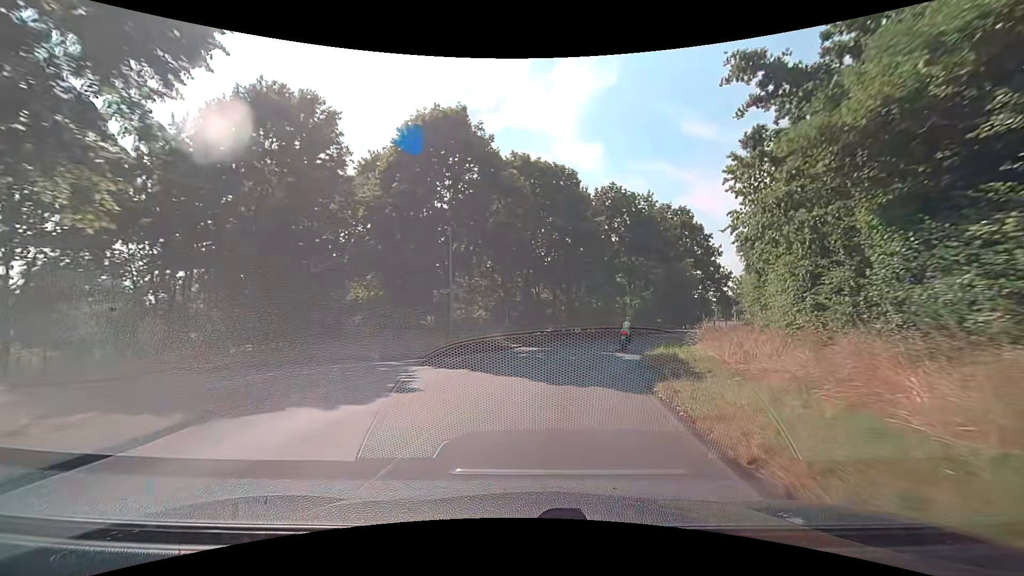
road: unclassified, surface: asphalt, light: Day
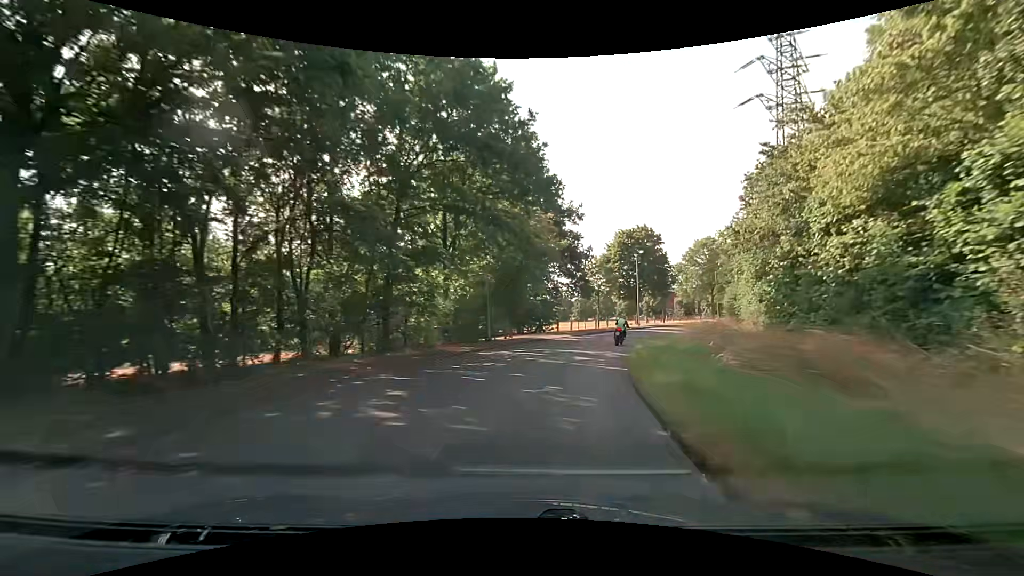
(+5.1, +27.6) m; +21°
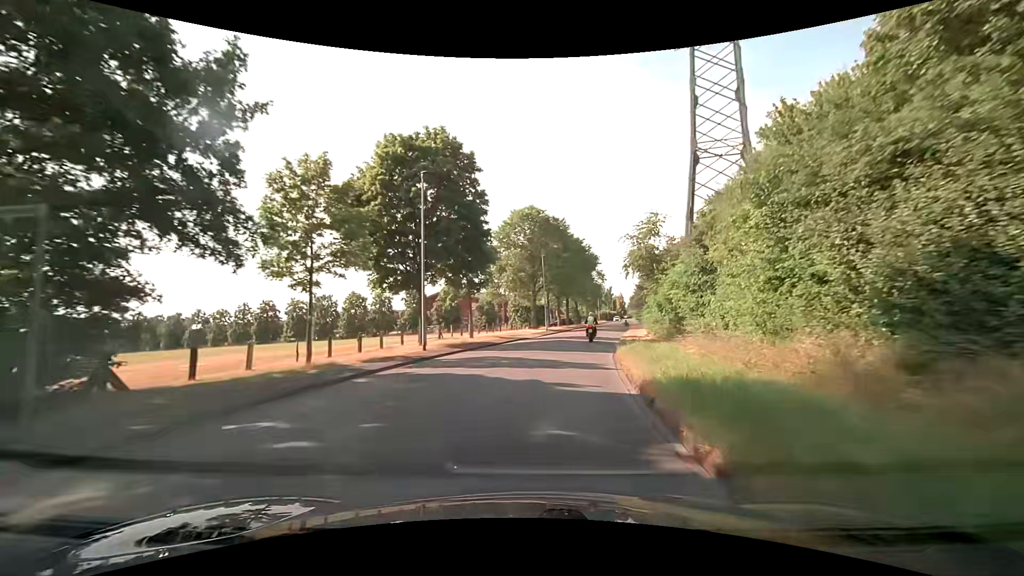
(+6.9, +33.7) m; +23°
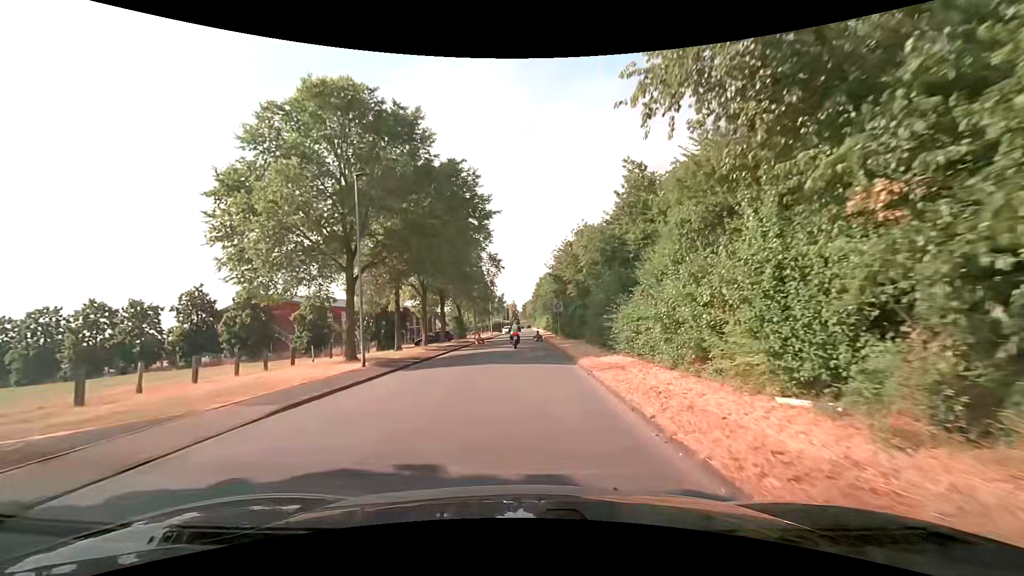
(+3.9, +30.9) m; +13°
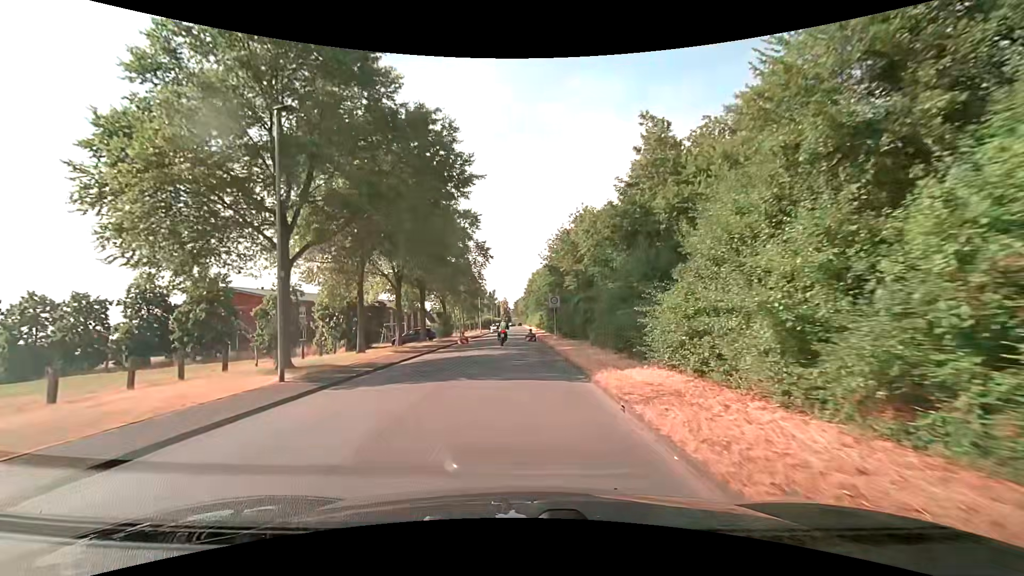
(0.0, +5.9) m; 0°
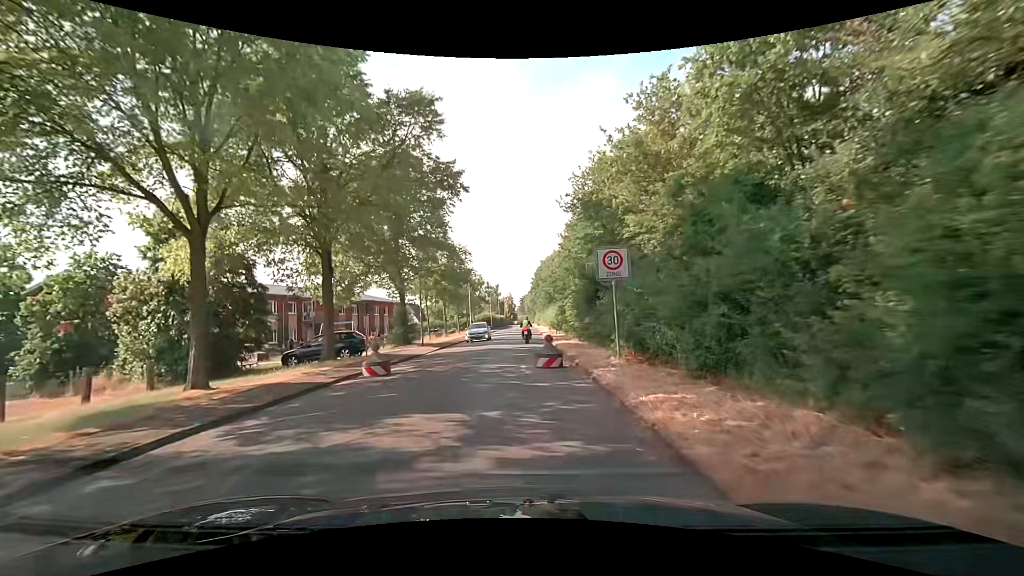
(+0.3, +22.5) m; 0°
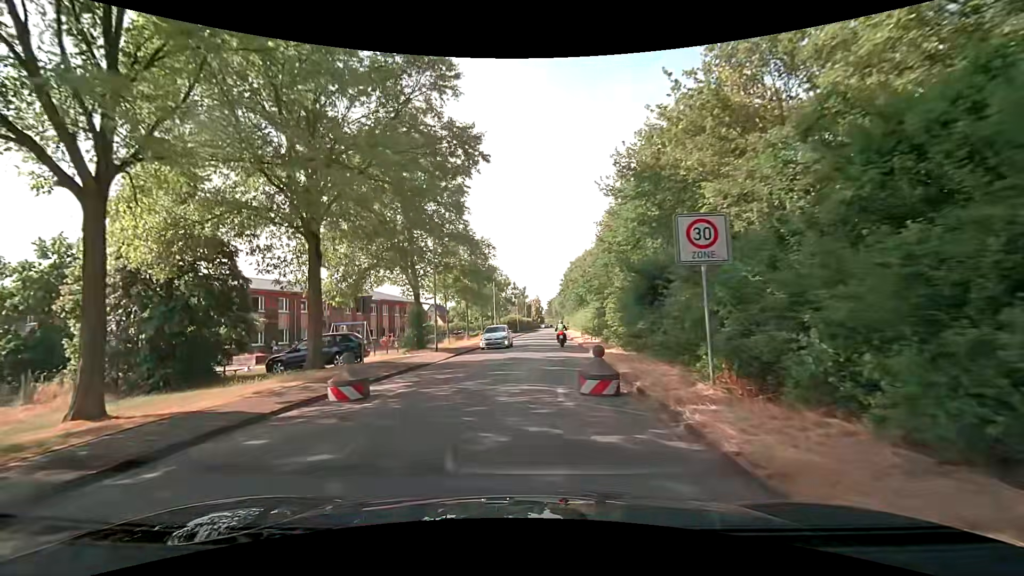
(-0.1, +4.6) m; -2°
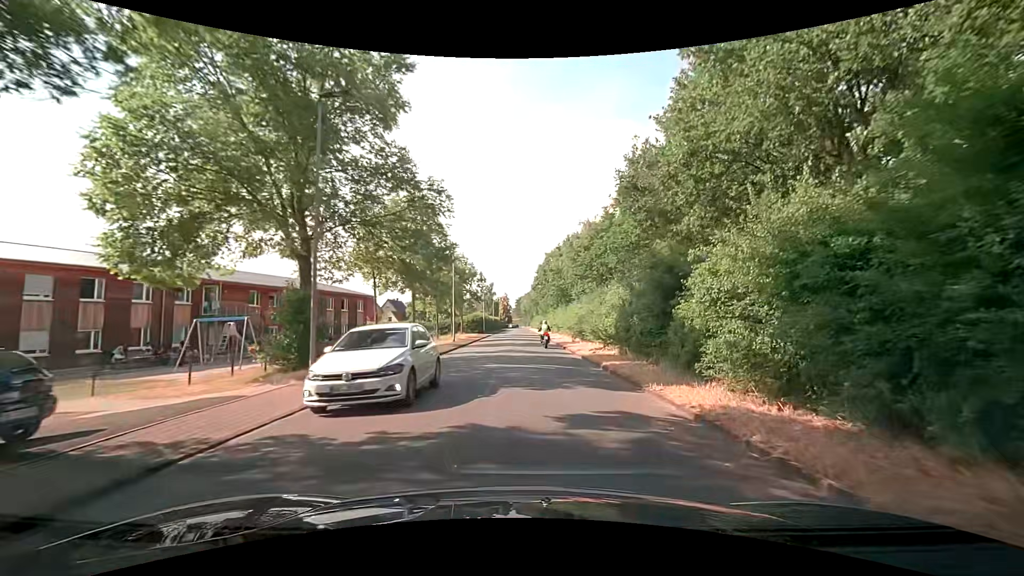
(-0.5, +14.0) m; +3°
(0, +10) (+1, +20) (+1, +30) (+1, +40) (+1, +50) (+1, +60) (+1, +70) (+1, +80) (+1, +90) (+1, +100) m
